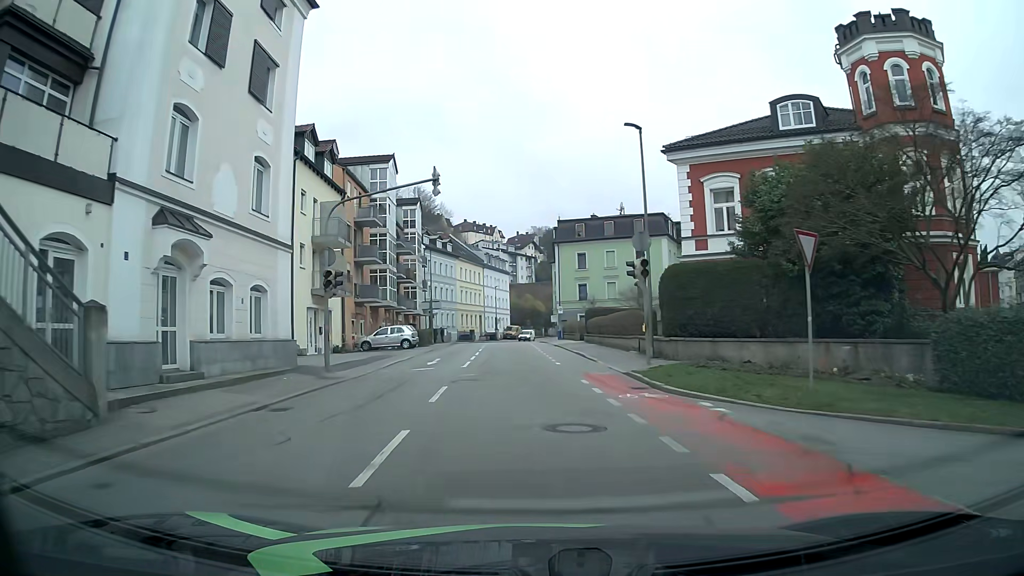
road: tertiary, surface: asphalt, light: Day
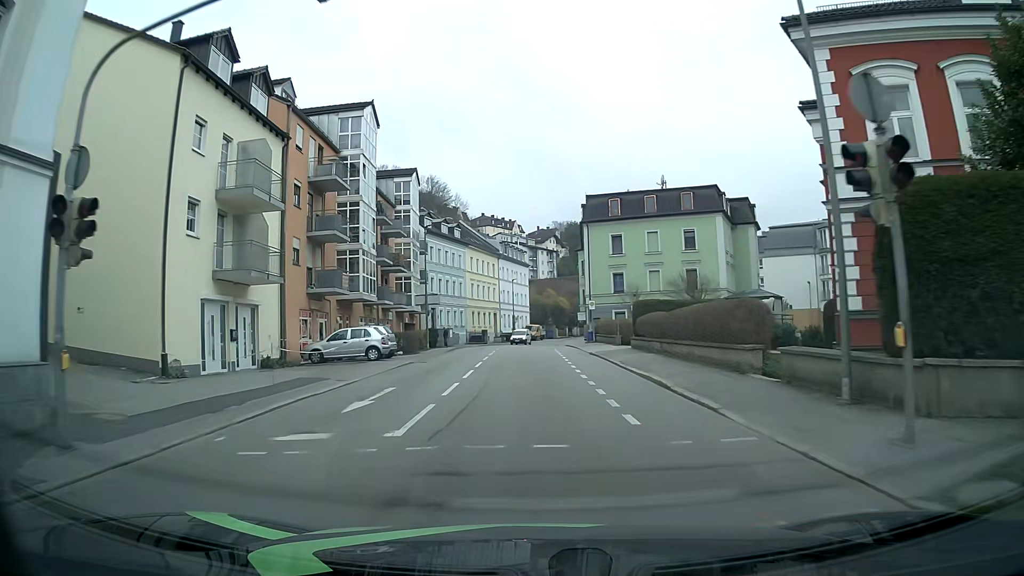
(-0.3, +13.5) m; -3°
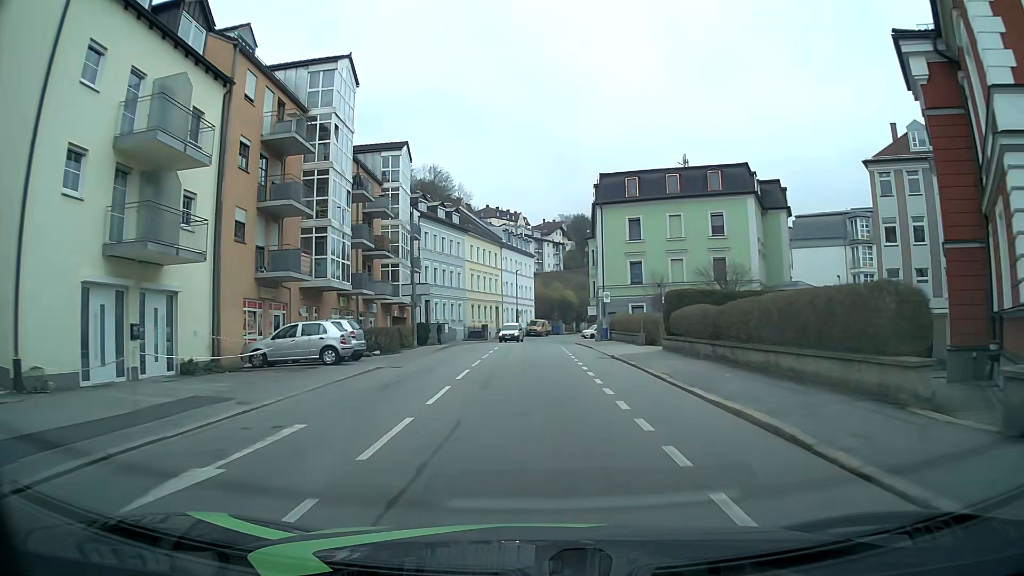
(0.0, +6.9) m; -1°
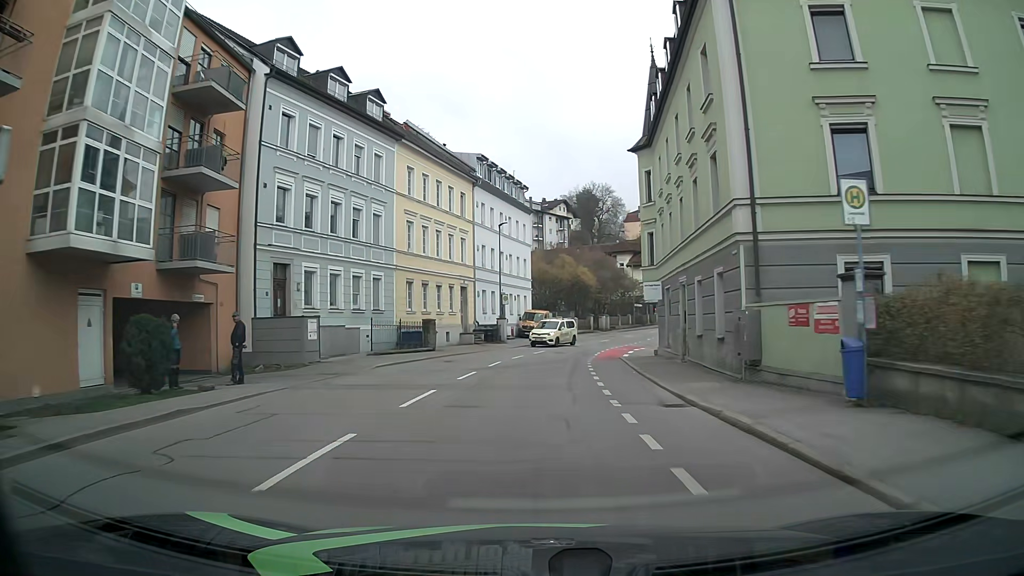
(+0.4, +35.0) m; 0°
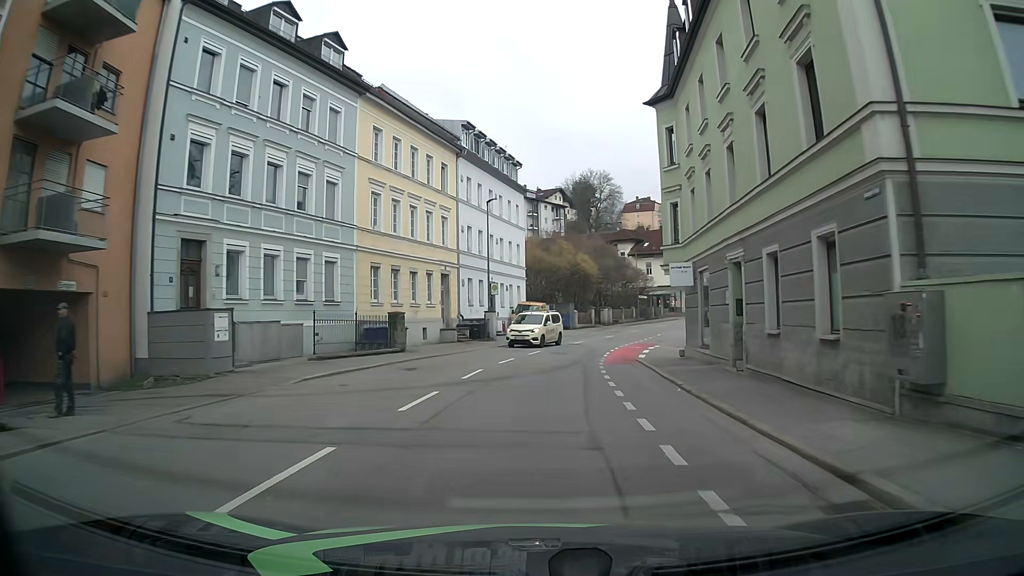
(0.0, +7.0) m; +1°
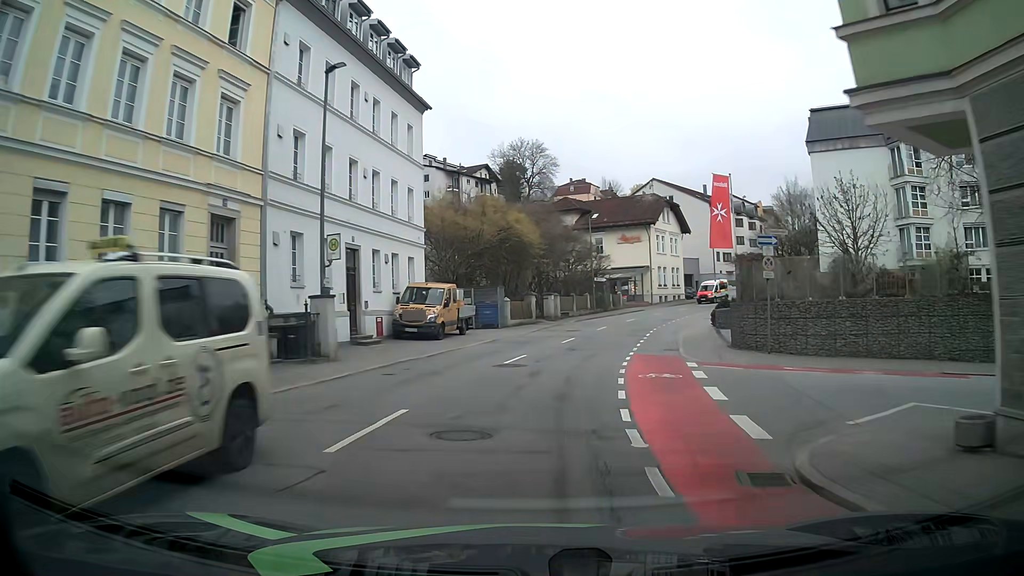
(+0.9, +21.2) m; +6°
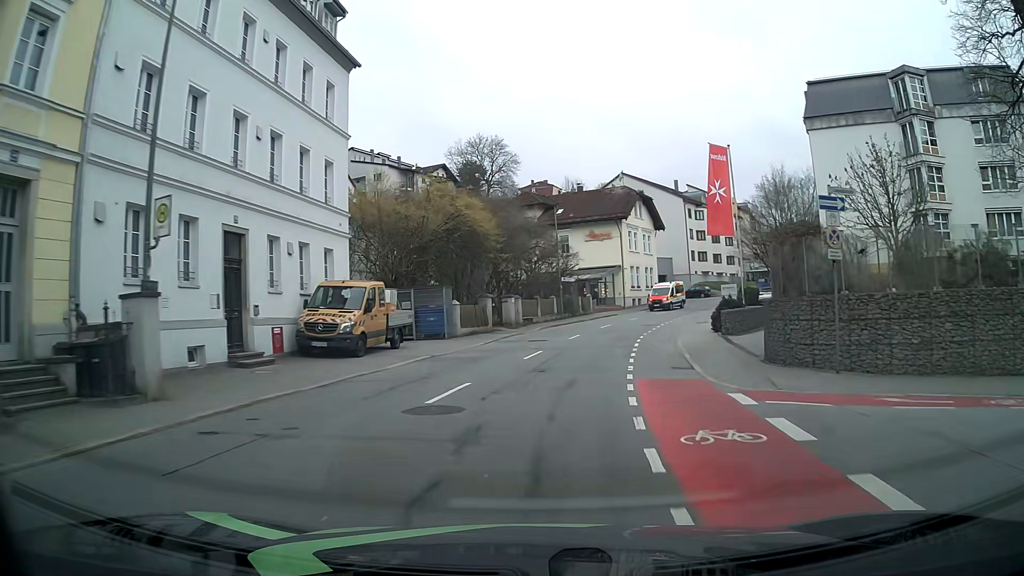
(+0.1, +7.2) m; +3°
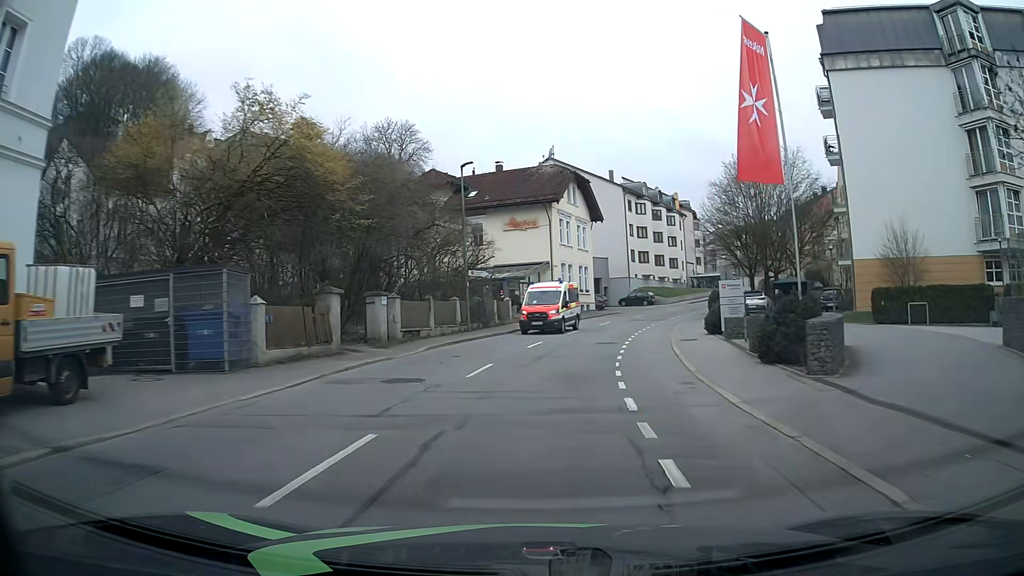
(+0.8, +14.5) m; +7°
(0, +10) (+1, +20) (+3, +30) (+5, +39) (+9, +49) (+14, +58) (+19, +66) (+25, +74) (+31, +82) (+36, +91) m
